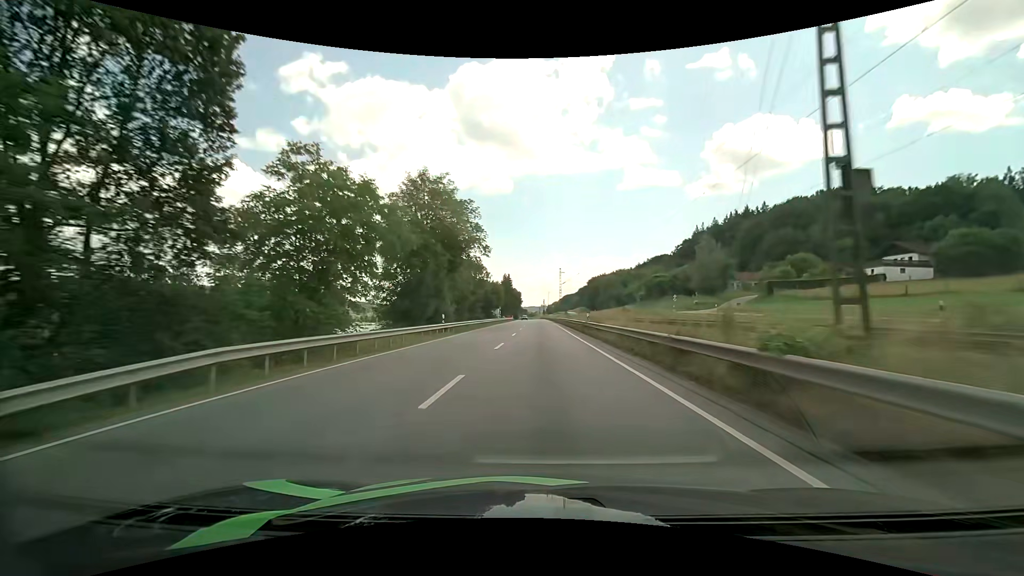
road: primary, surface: asphalt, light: Day
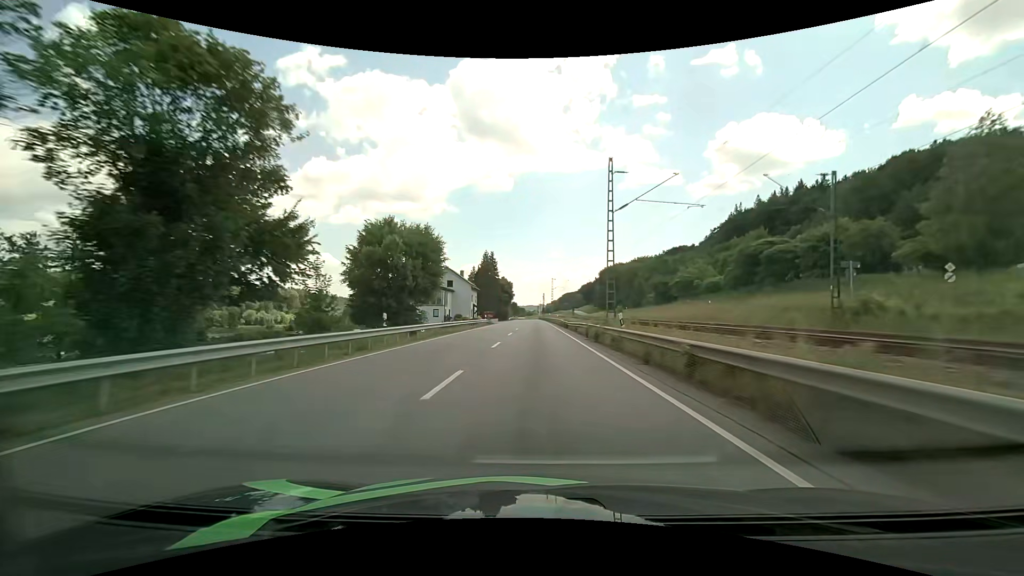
(+0.2, +60.8) m; 0°
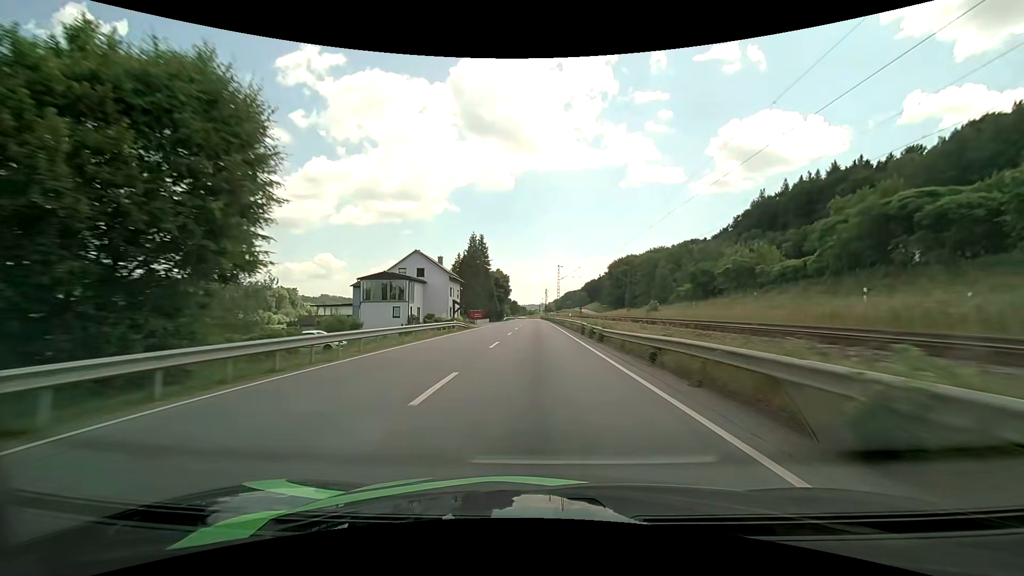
(0.0, +25.1) m; 0°
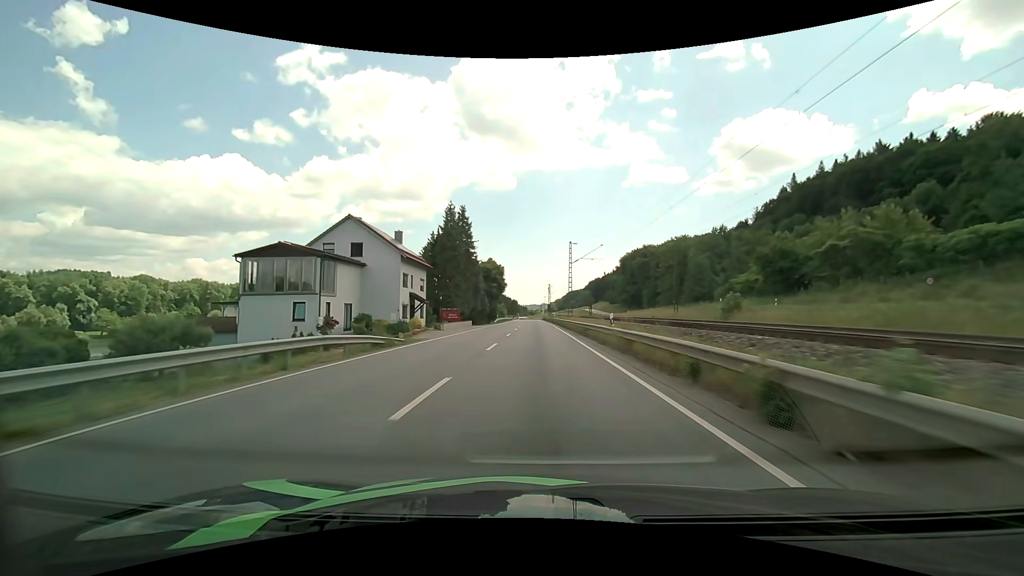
(-0.1, +25.6) m; 0°
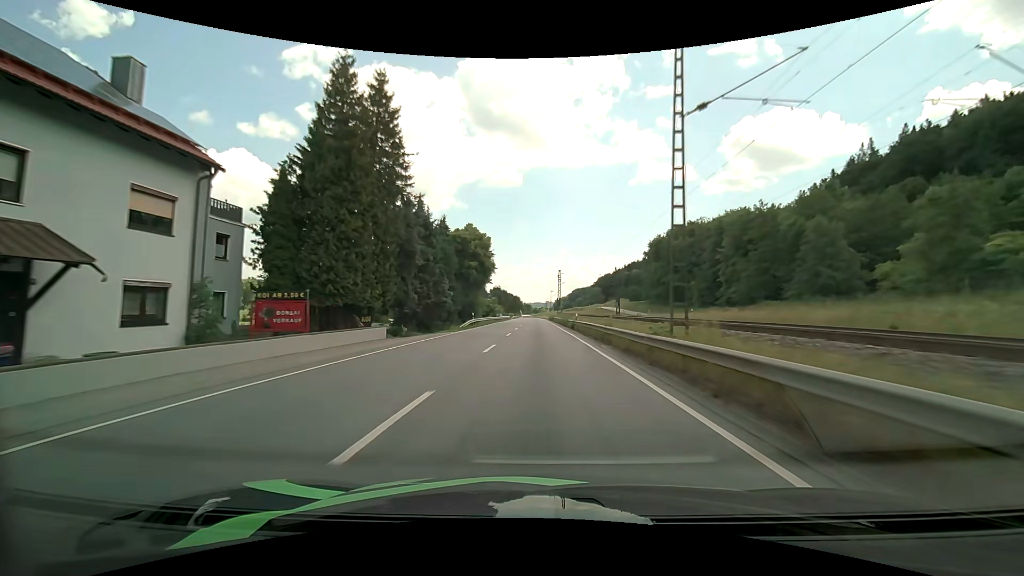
(-0.1, +38.7) m; 0°
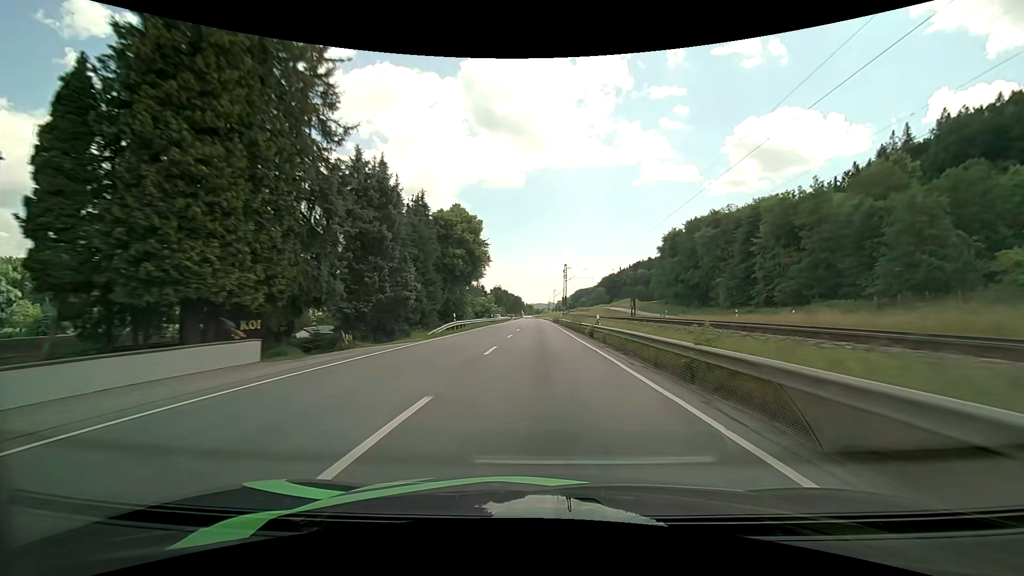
(0.0, +12.8) m; 0°
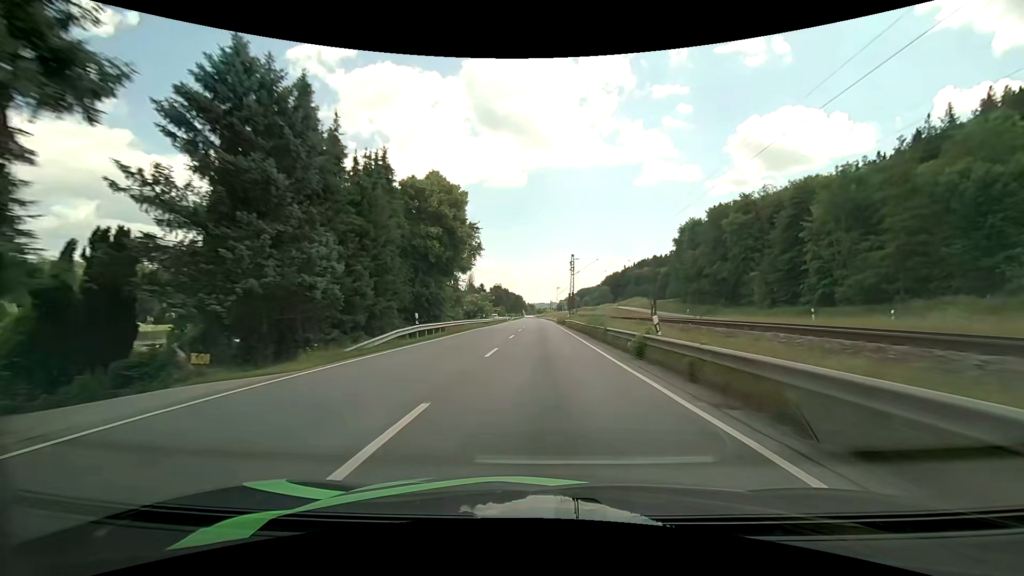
(0.0, +12.8) m; +1°
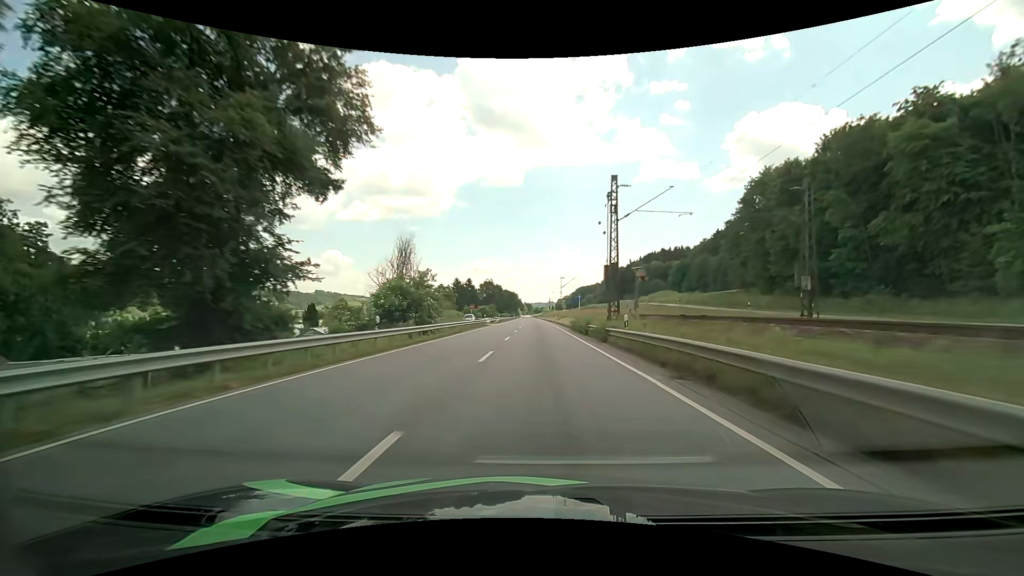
(-0.4, +38.6) m; -1°
(0, +10) (0, +20) (0, +30) (0, +40) (0, +50) (0, +60) (0, +70) (0, +80) (0, +90) (0, +100) m
